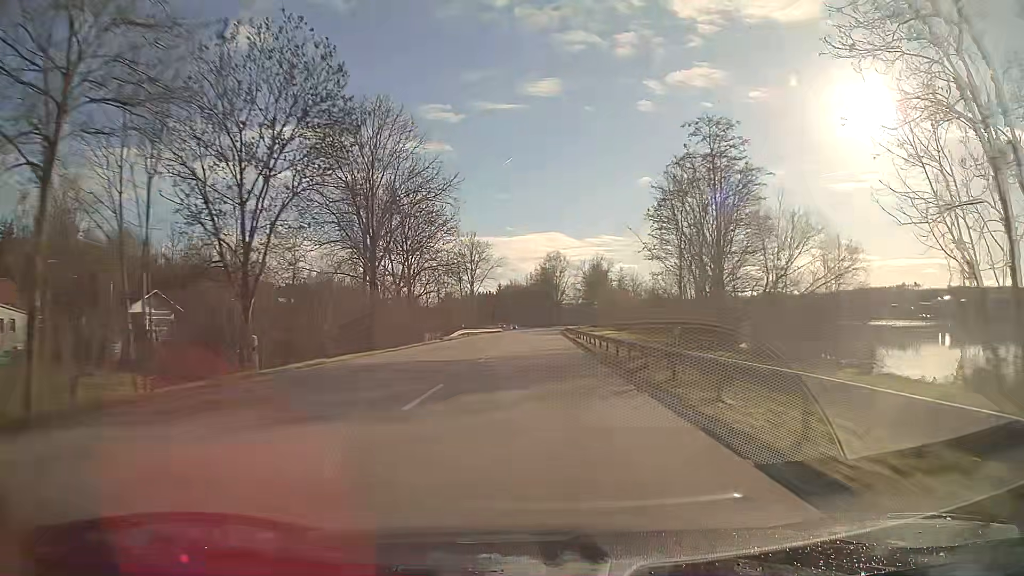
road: primary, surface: asphalt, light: Day
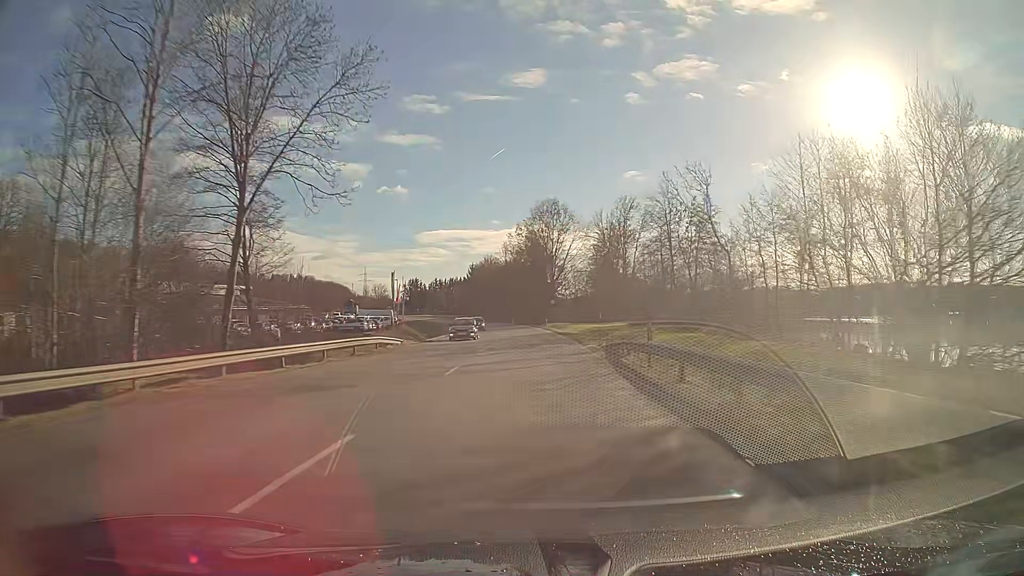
(+0.9, +77.7) m; +1°
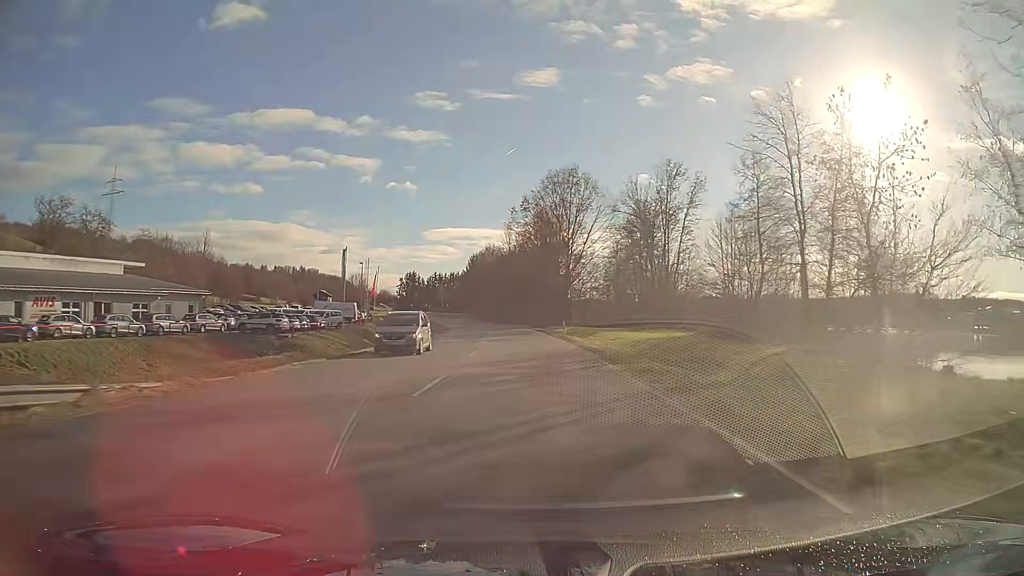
(-0.2, +27.6) m; -1°
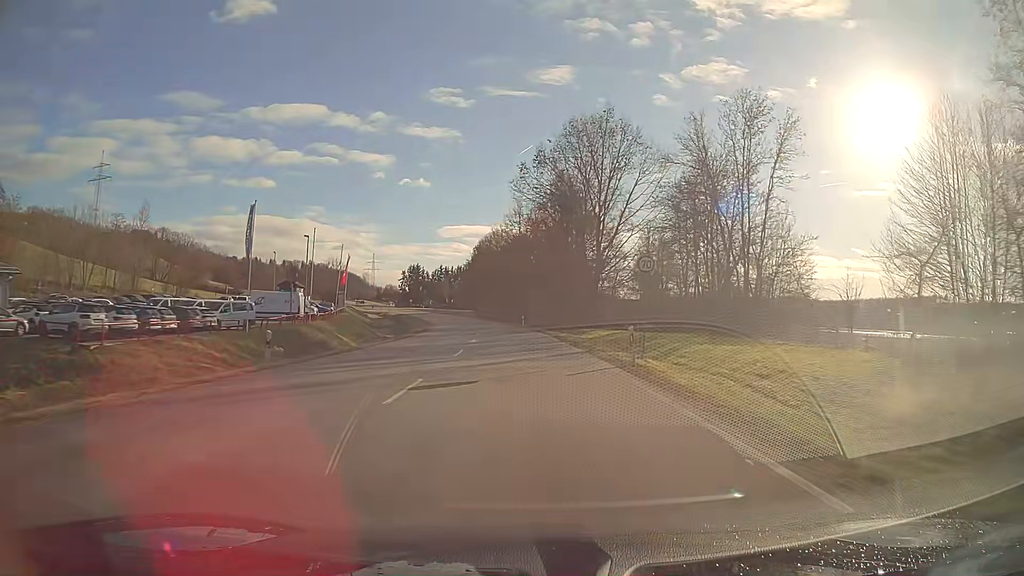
(-0.2, +25.3) m; -1°
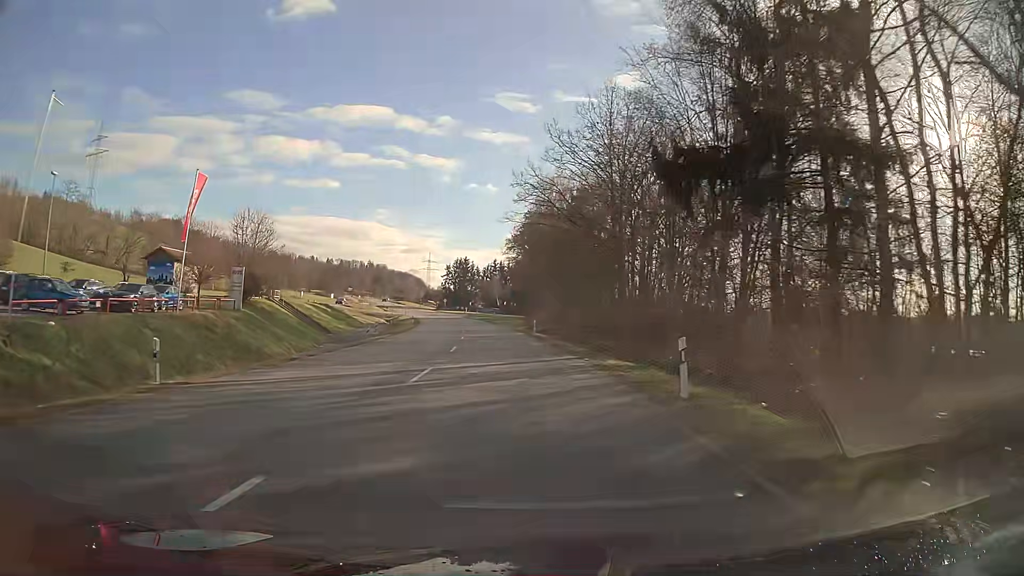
(-2.6, +56.0) m; -6°
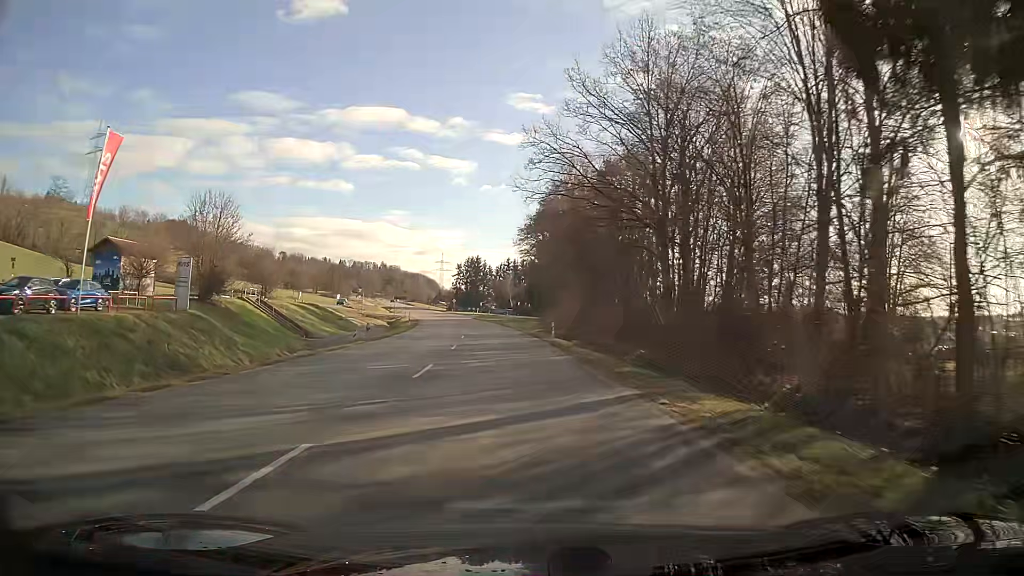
(-0.1, +10.7) m; -1°
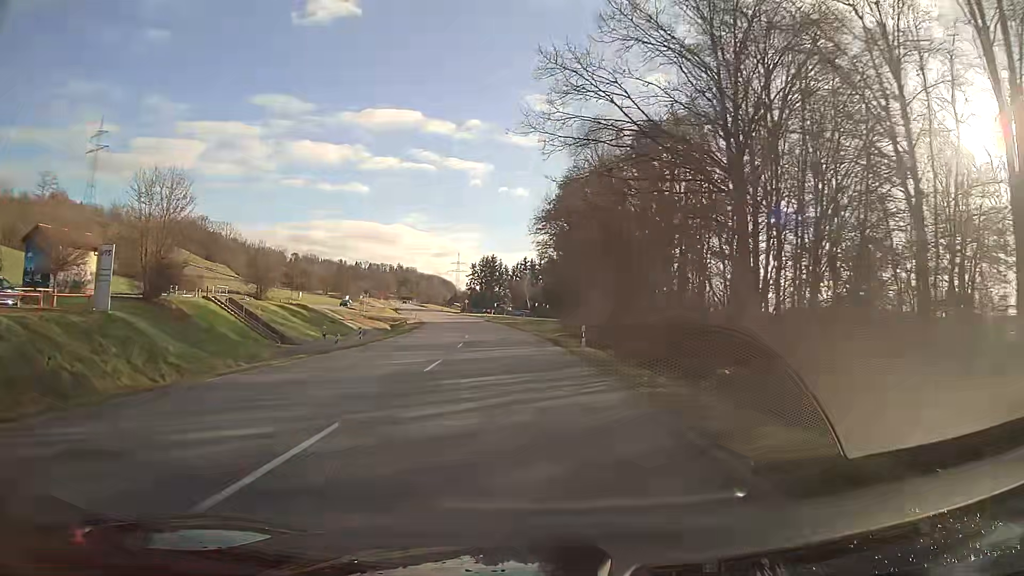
(-0.1, +10.5) m; -1°
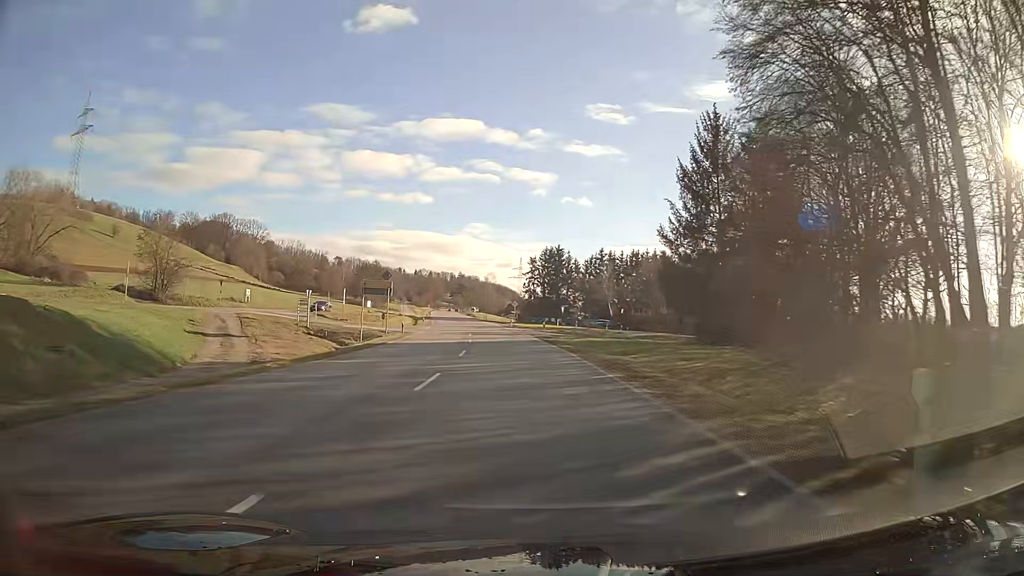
(-2.5, +51.6) m; -5°
